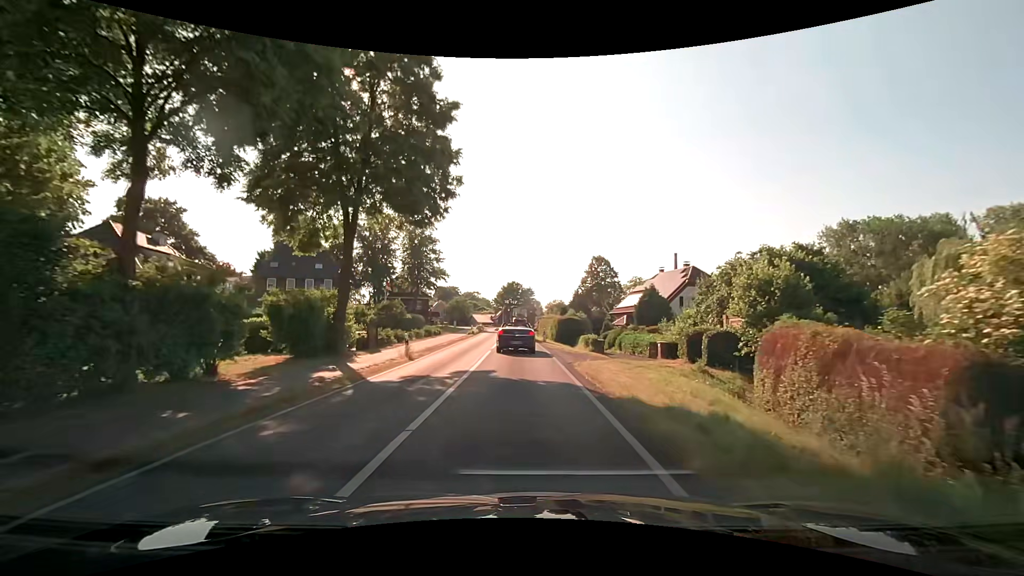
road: secondary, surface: asphalt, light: Day
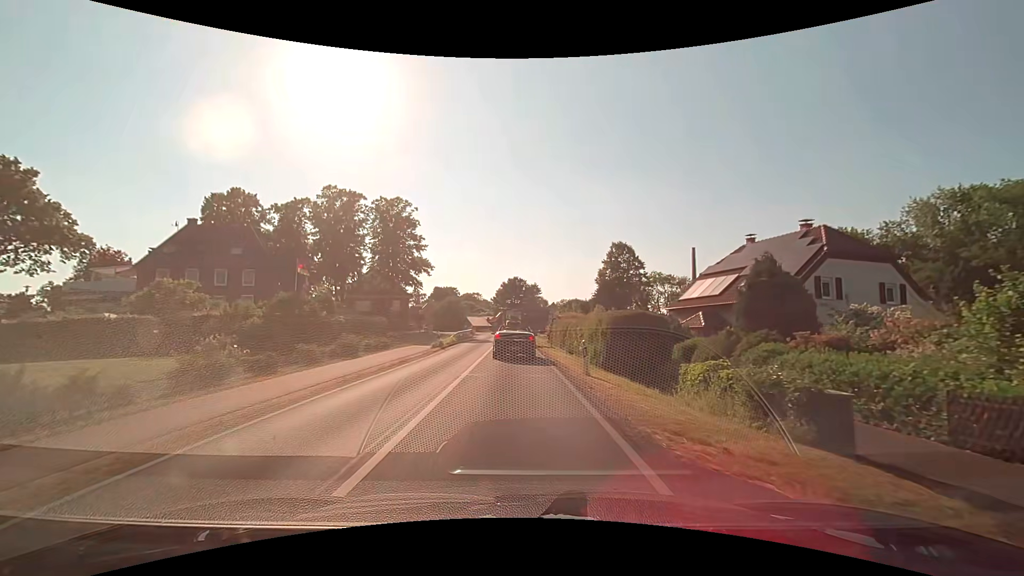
(-0.2, +22.7) m; -1°
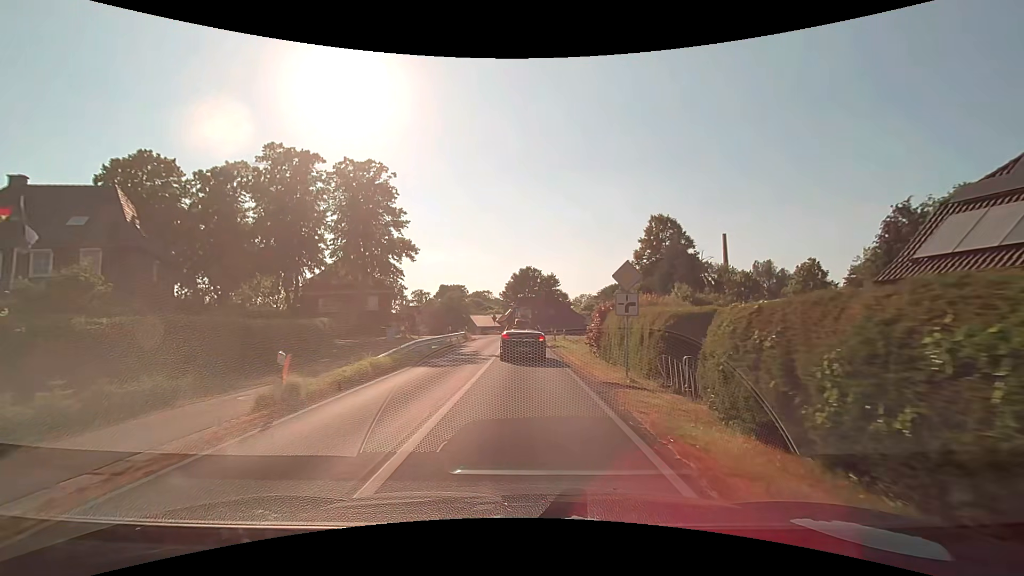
(-0.3, +21.2) m; -2°
(0, +10) (0, +20) (0, +30) (0, +40) (+1, +50) (+5, +59) (+12, +66) (+20, +71) (+30, +75) (+39, +78) m
